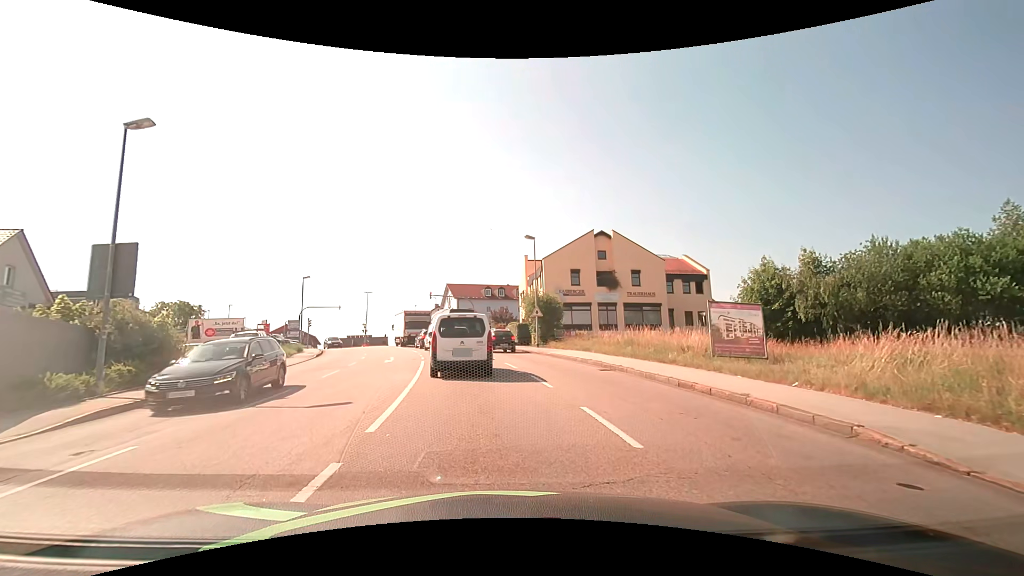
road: tertiary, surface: asphalt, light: Day
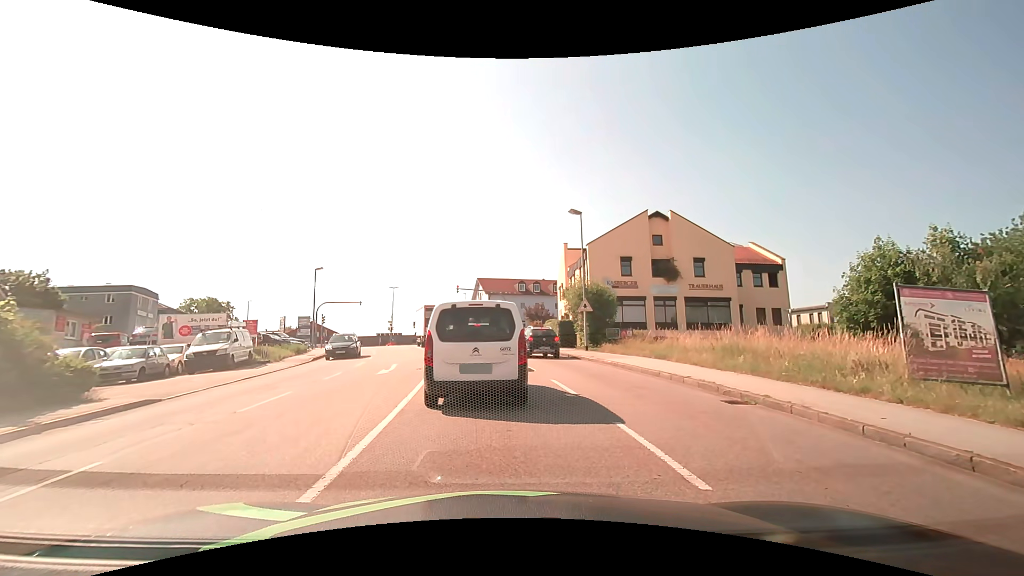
(-0.3, +7.2) m; -5°
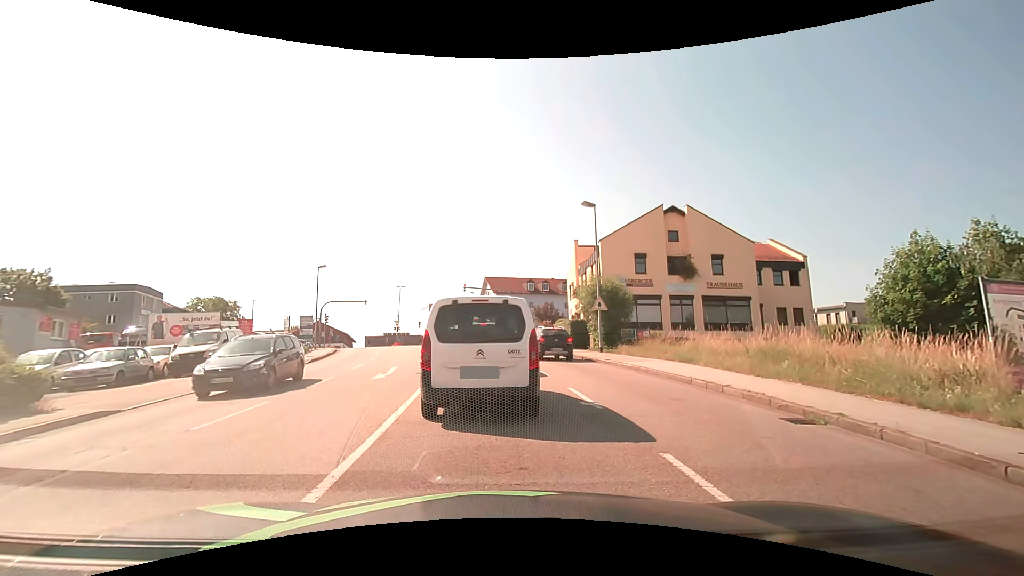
(0.0, +1.7) m; +1°
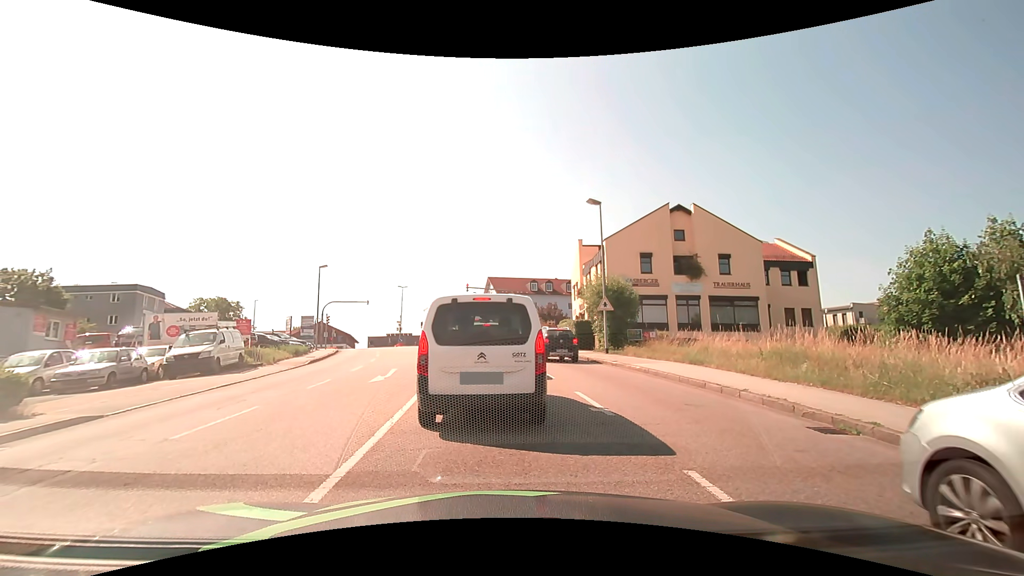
(0.0, +0.6) m; 0°
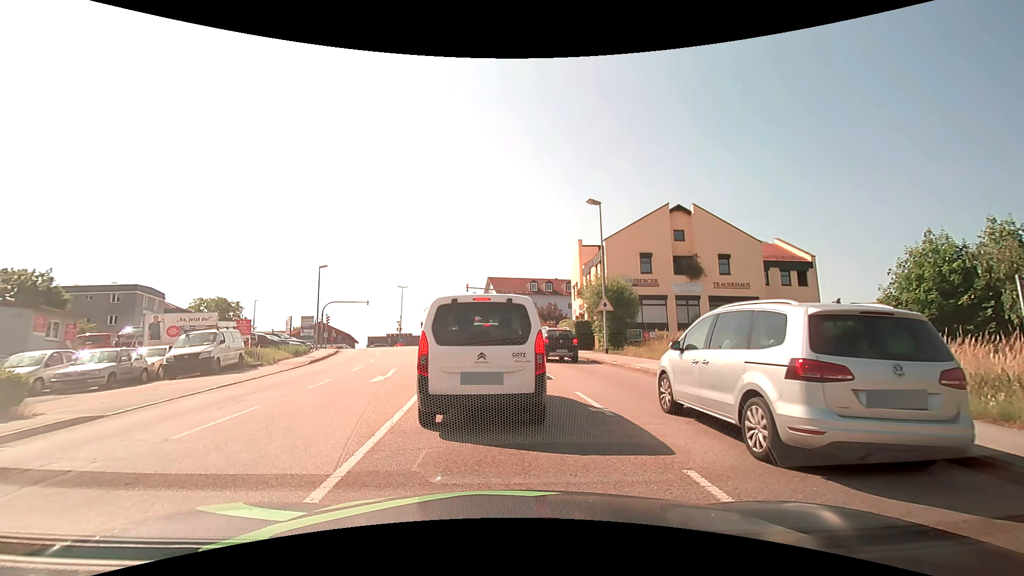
(0.0, 0.0) m; 0°
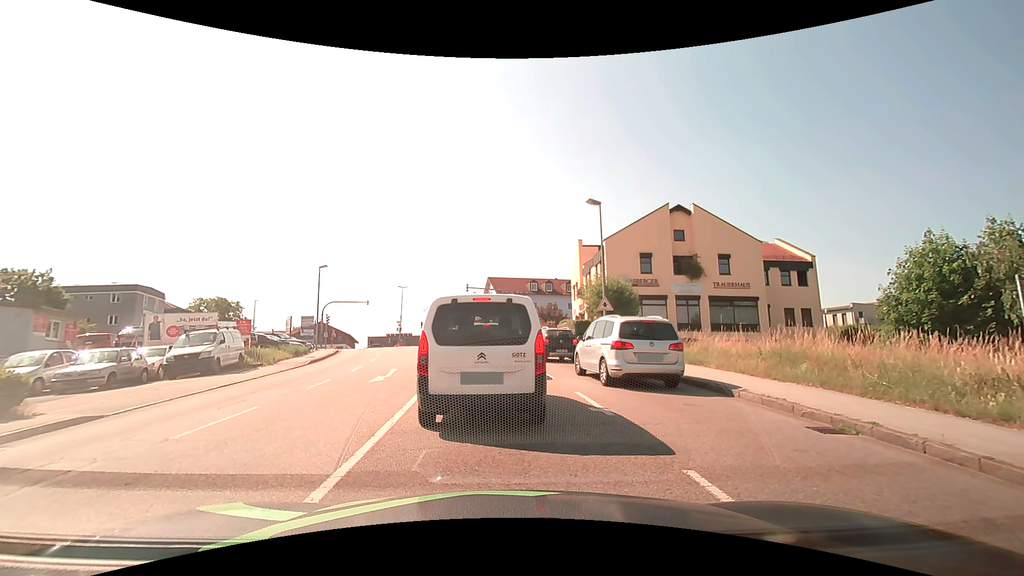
(0.0, 0.0) m; 0°
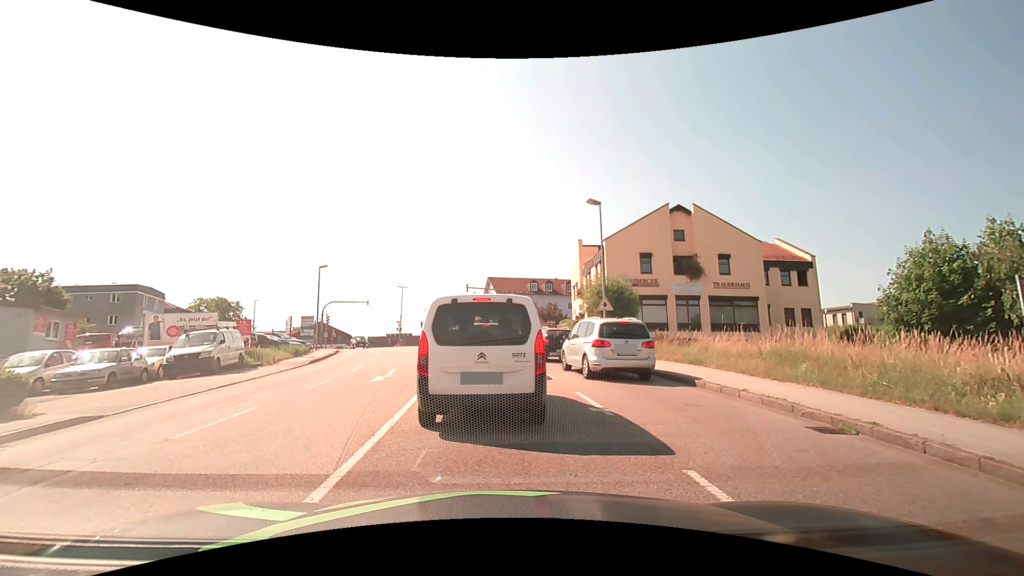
(0.0, 0.0) m; 0°
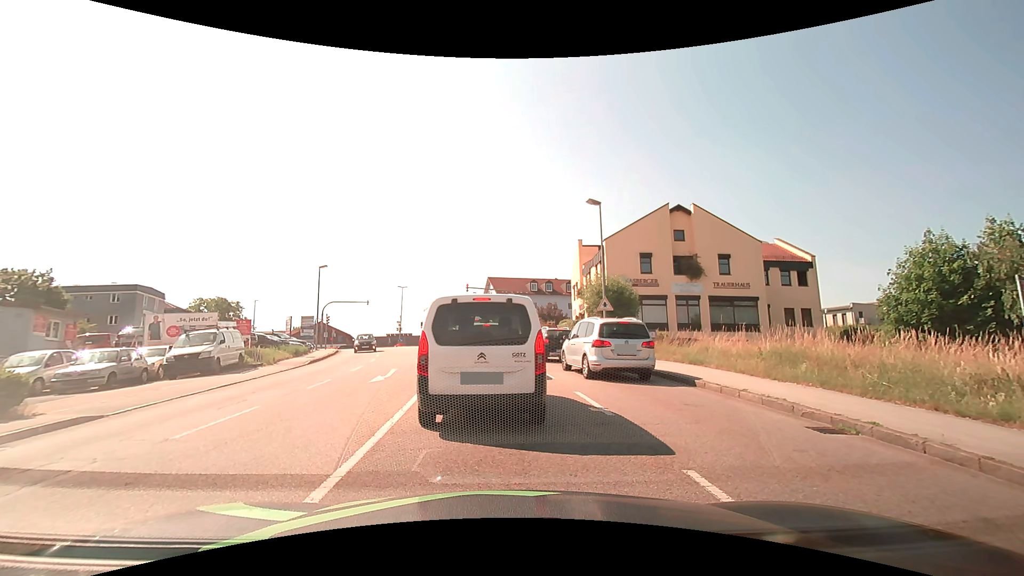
(0.0, 0.0) m; 0°
